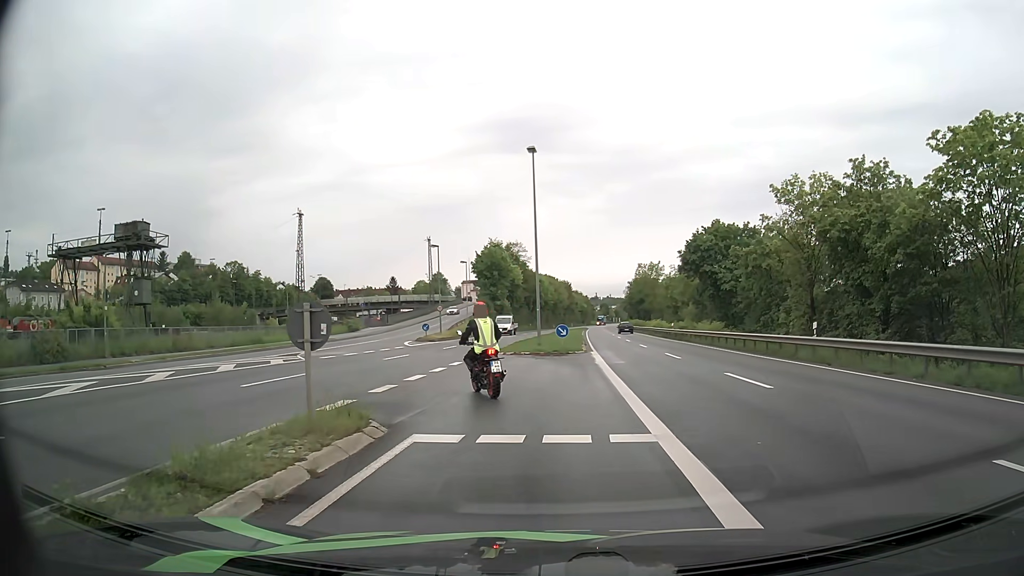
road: primary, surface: asphalt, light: Day
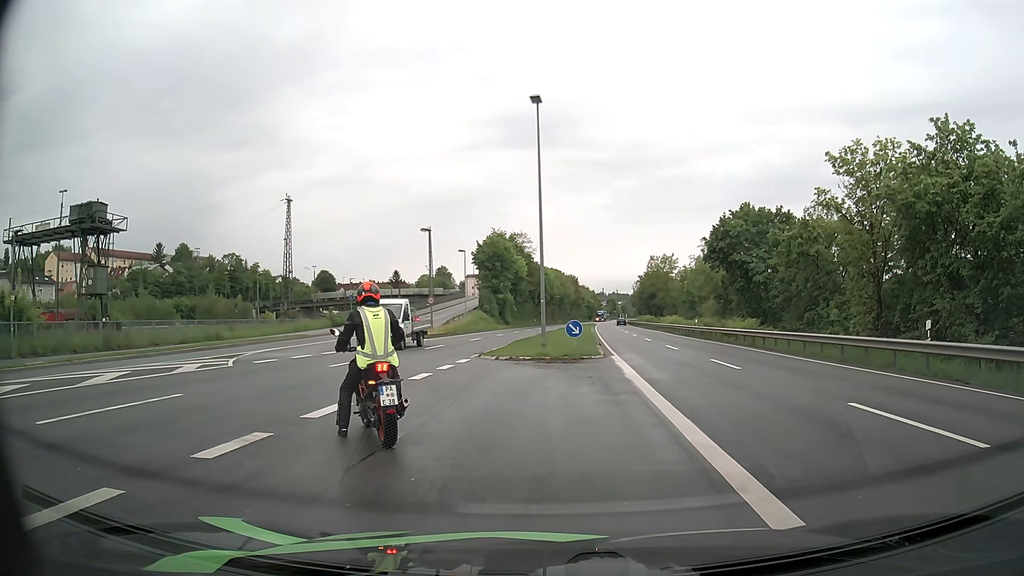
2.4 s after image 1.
(0.0, +7.1) m; -1°
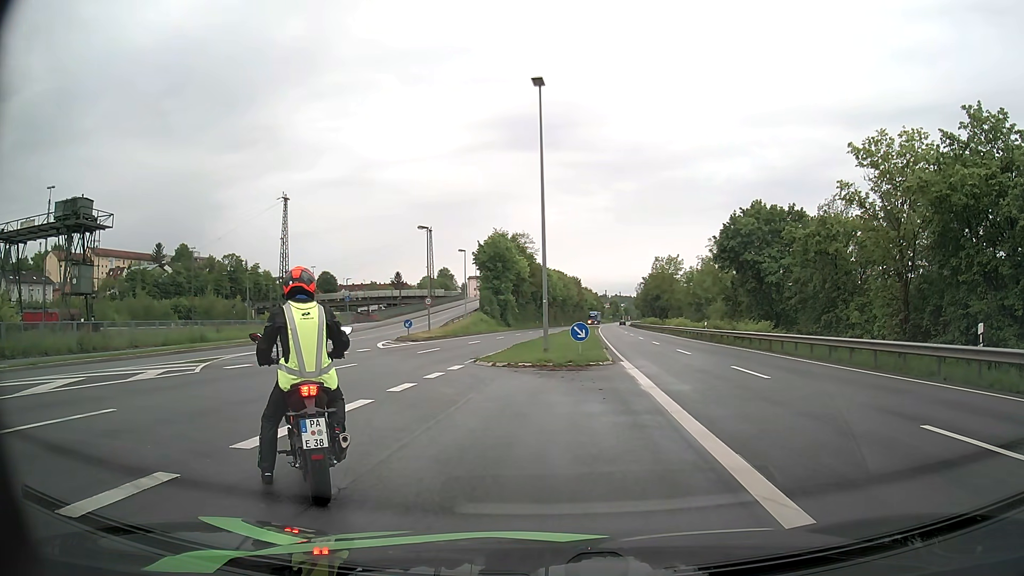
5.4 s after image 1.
(0.0, +2.2) m; 0°
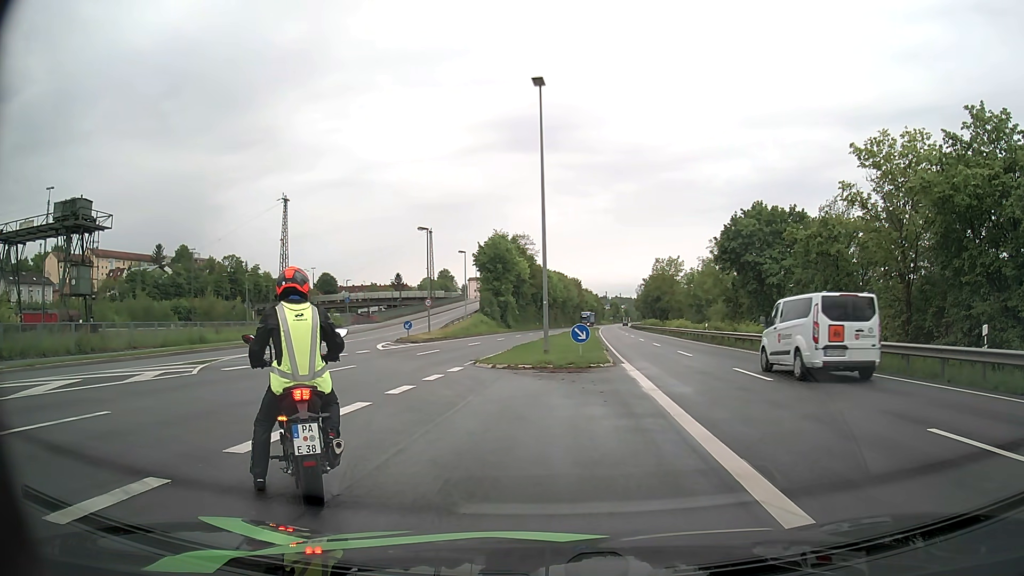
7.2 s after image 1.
(0.0, +0.2) m; 0°
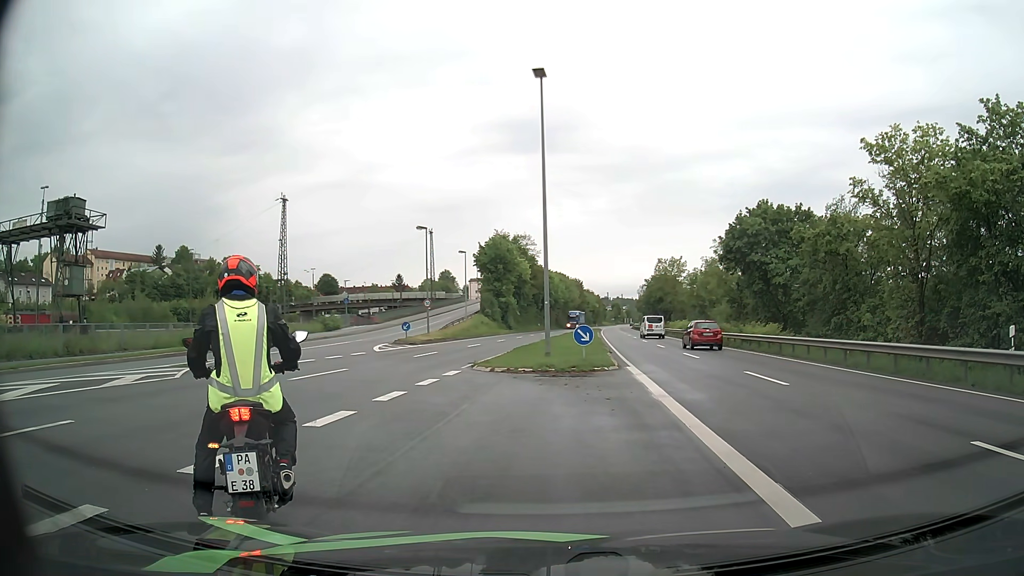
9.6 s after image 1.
(0.0, +1.0) m; 0°
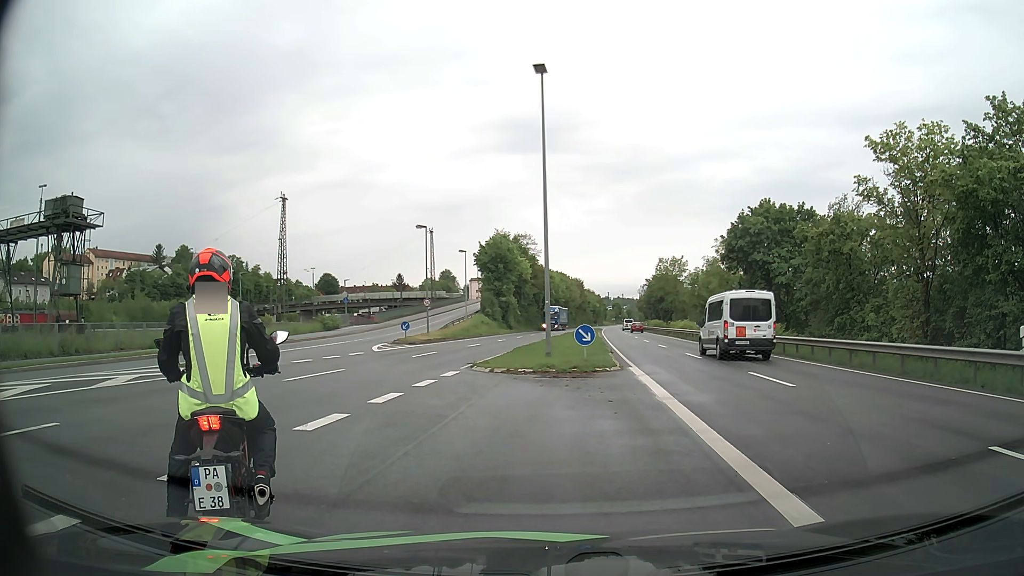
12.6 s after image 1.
(0.0, +0.4) m; 0°
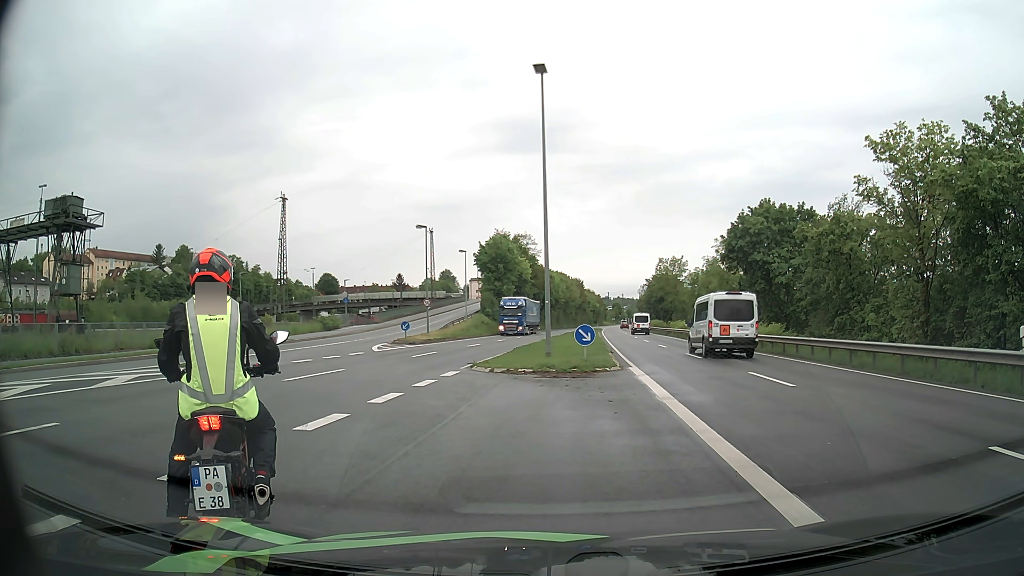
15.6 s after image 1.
(0.0, 0.0) m; 0°
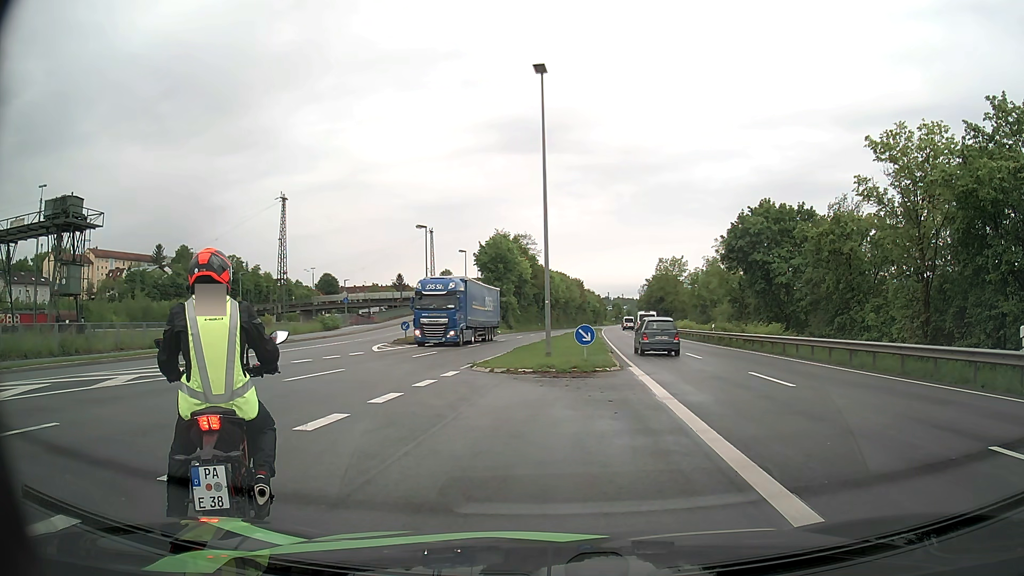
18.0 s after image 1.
(0.0, 0.0) m; 0°
(-1, +10) (-6, +19) (-9, +28) (-11, +38) (-12, +48) (-12, +58) (-12, +68) (-12, +78) (-12, +88) (-12, +98) m
